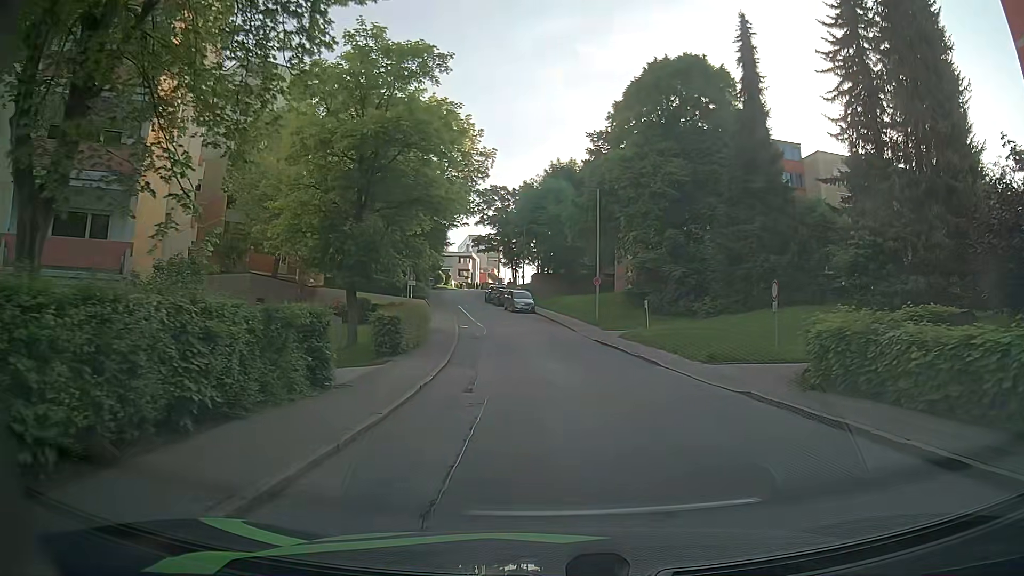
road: residential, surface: asphalt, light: Day
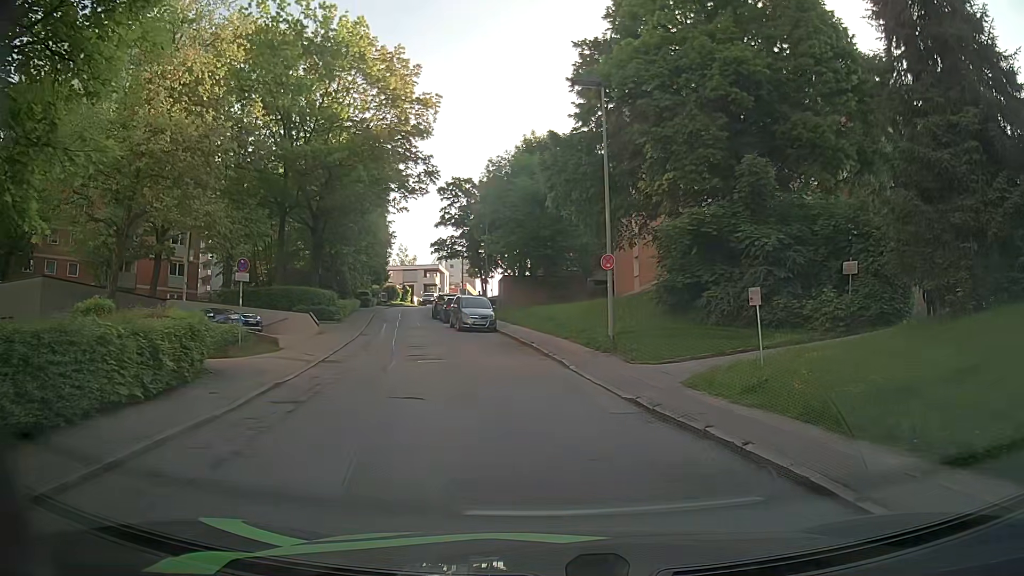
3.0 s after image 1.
(+0.9, +19.0) m; +4°
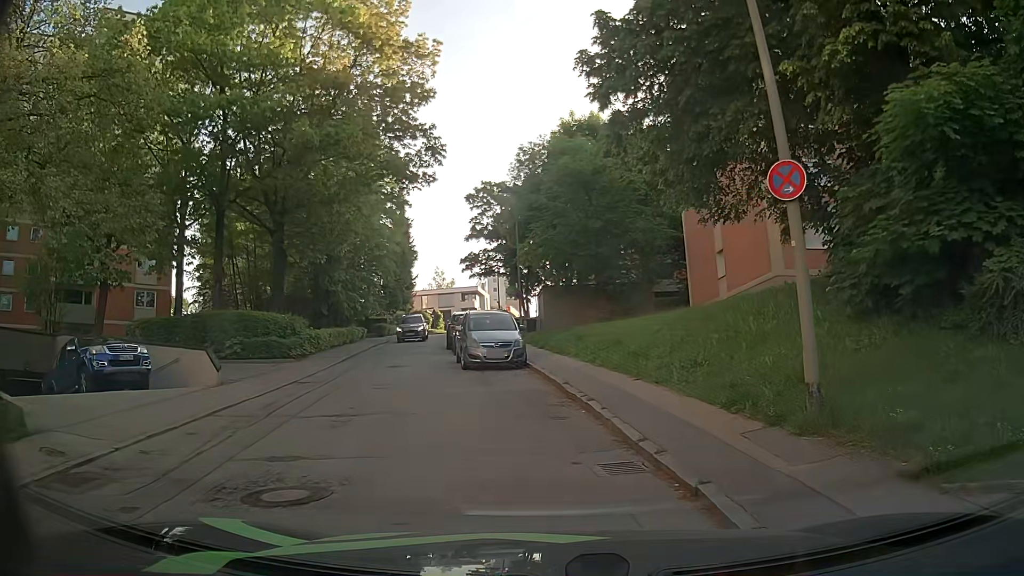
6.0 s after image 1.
(-0.4, +11.7) m; -3°
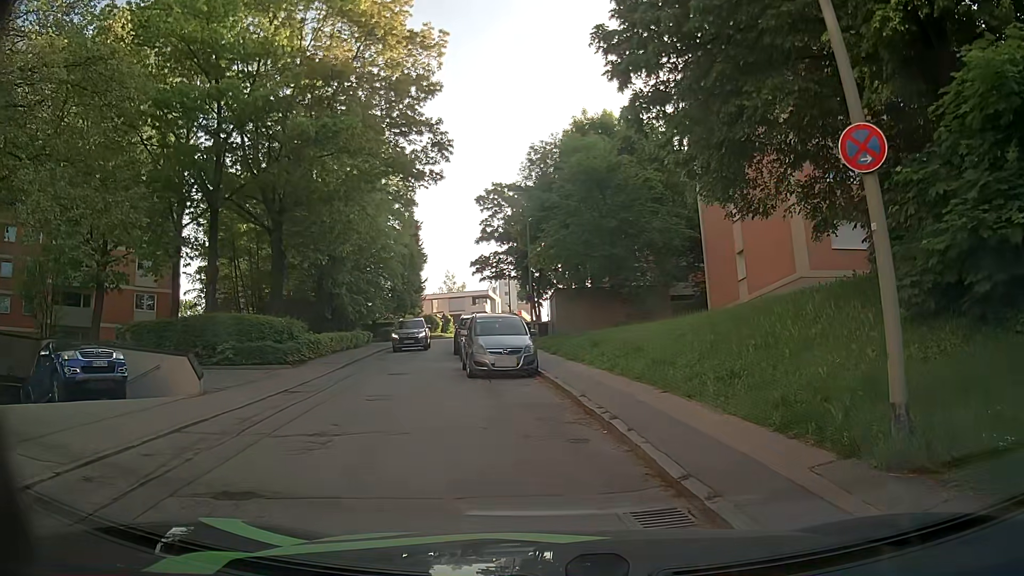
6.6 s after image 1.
(-0.1, +1.5) m; -3°
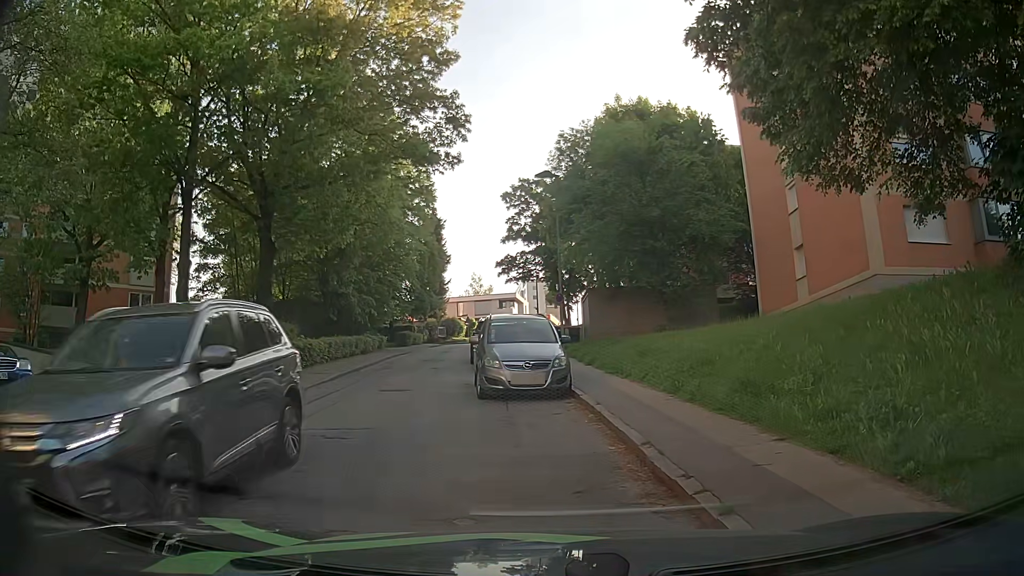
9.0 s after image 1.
(-0.2, +4.0) m; -5°
